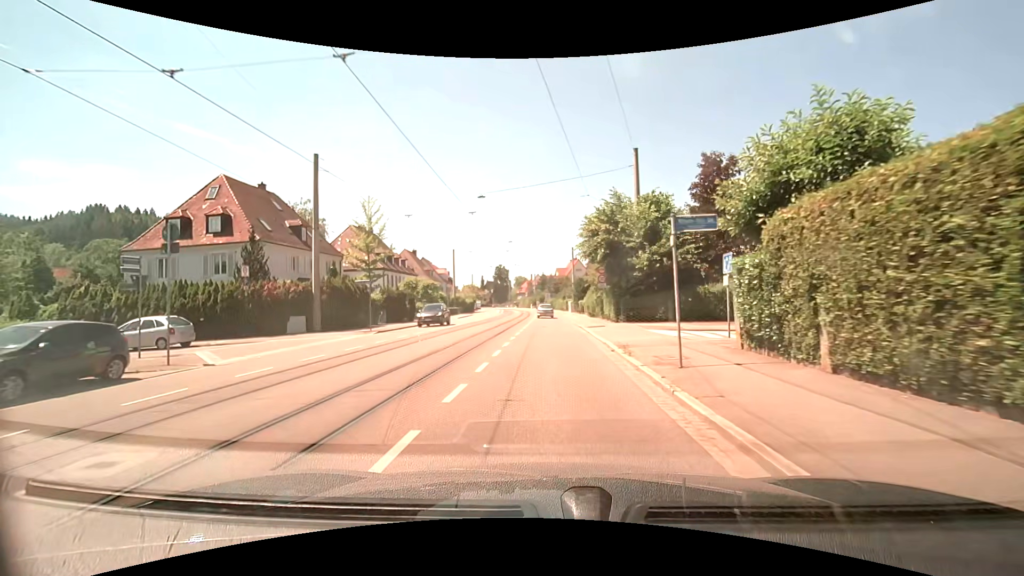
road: tertiary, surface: asphalt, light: Day
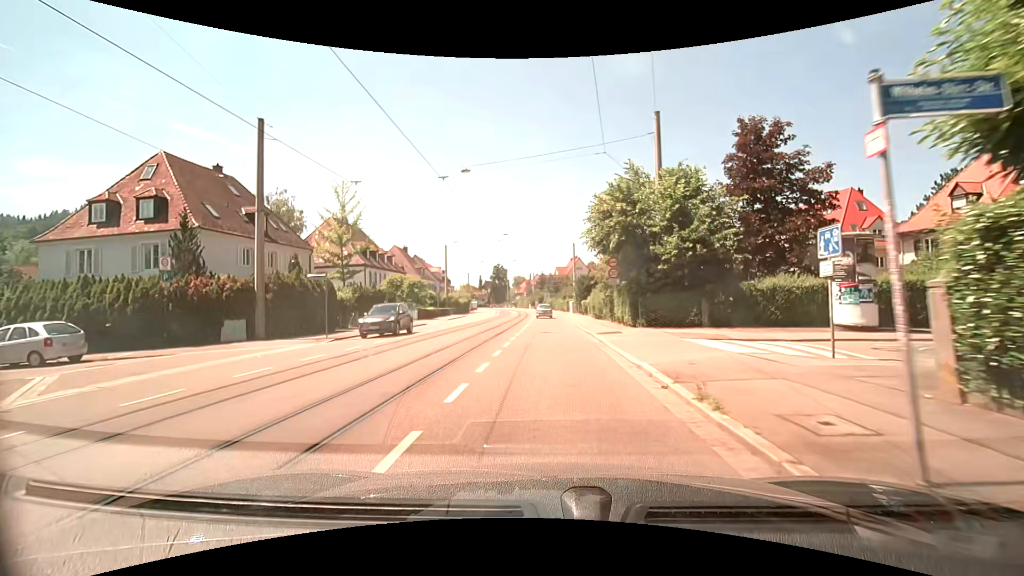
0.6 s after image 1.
(0.0, +6.0) m; -1°
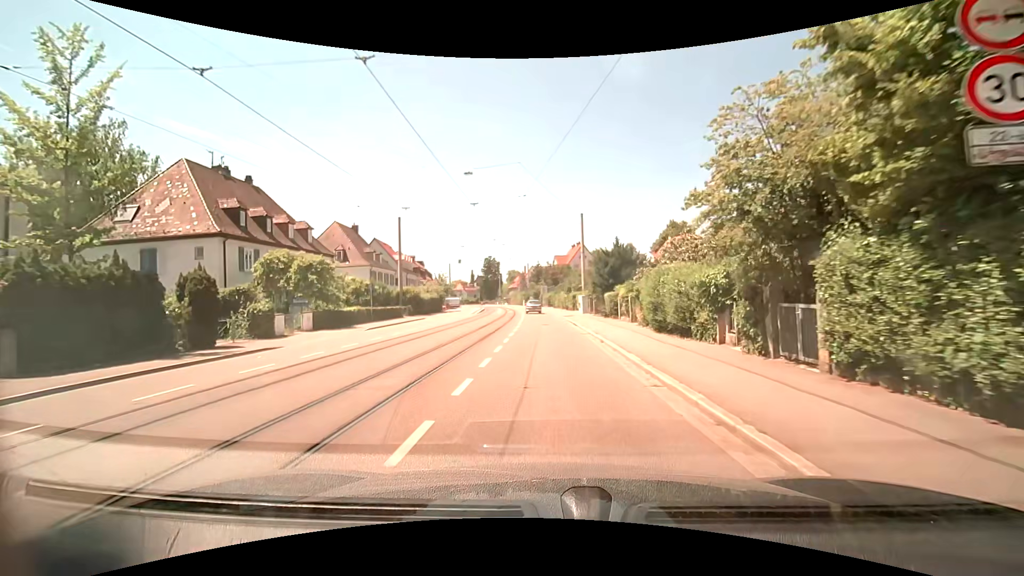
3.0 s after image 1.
(+0.5, +23.6) m; +1°
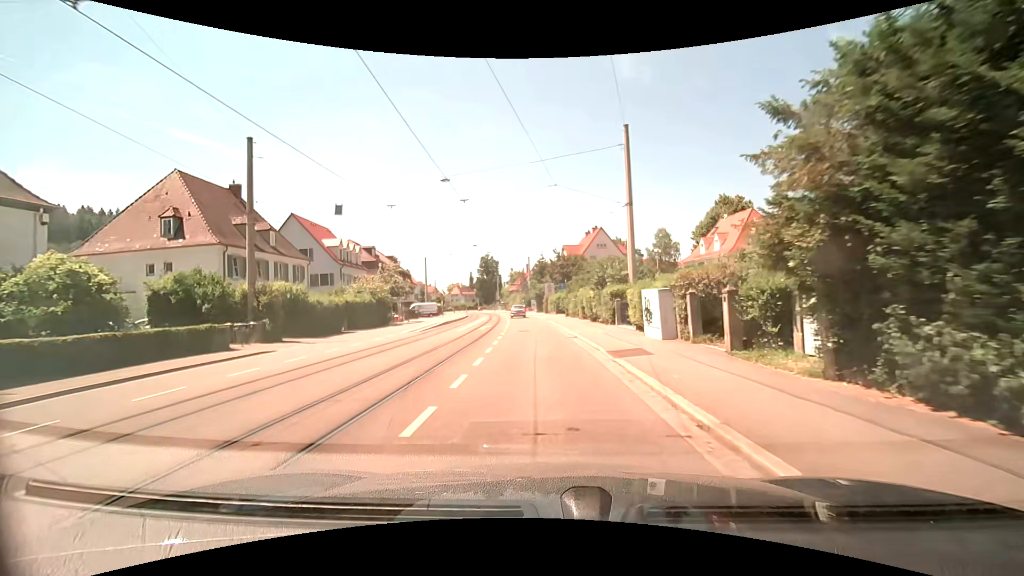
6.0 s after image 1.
(-0.1, +29.0) m; -1°
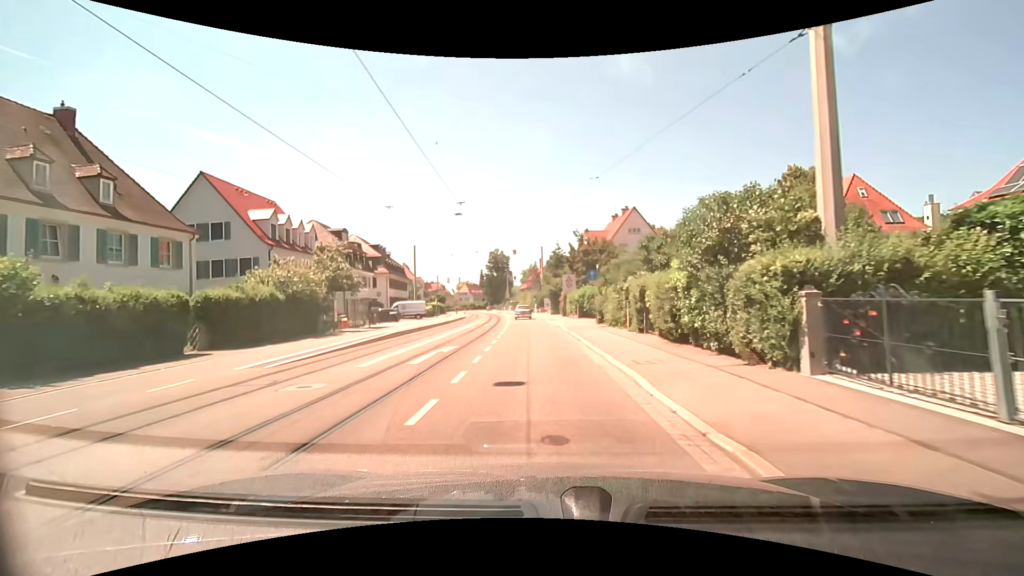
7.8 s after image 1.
(-0.3, +17.5) m; -2°
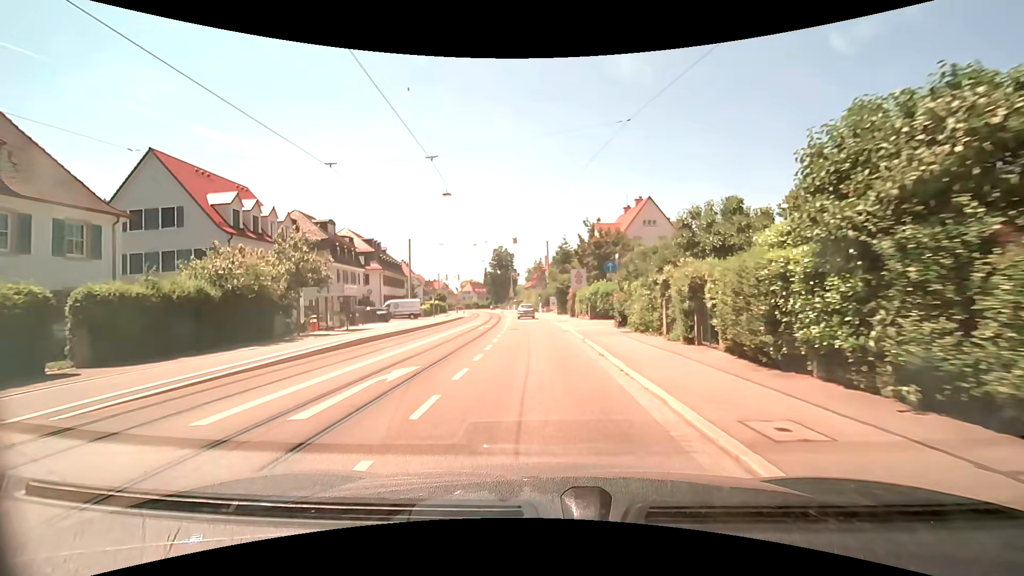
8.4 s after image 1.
(0.0, +5.8) m; -1°
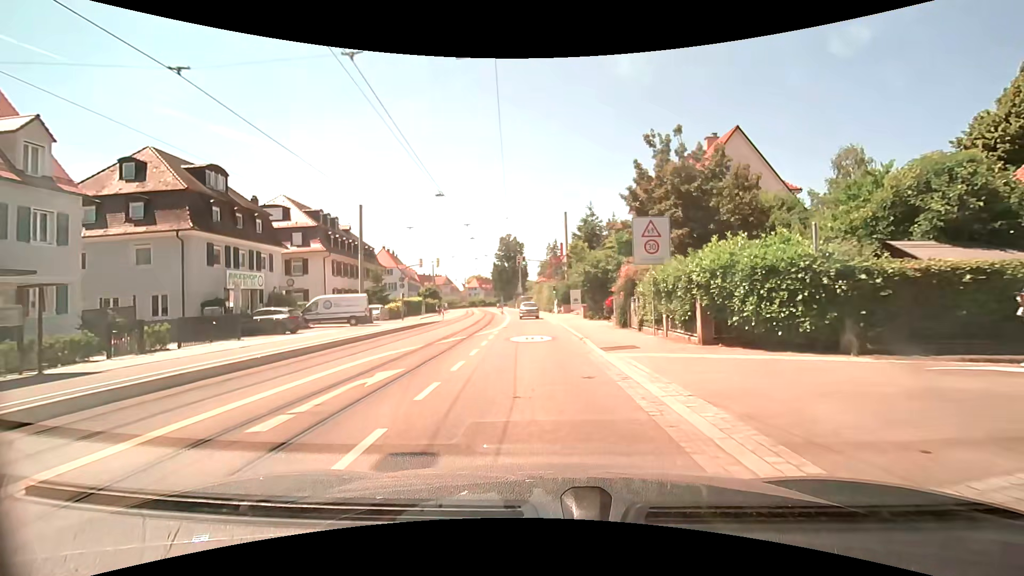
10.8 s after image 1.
(-0.1, +22.9) m; -1°
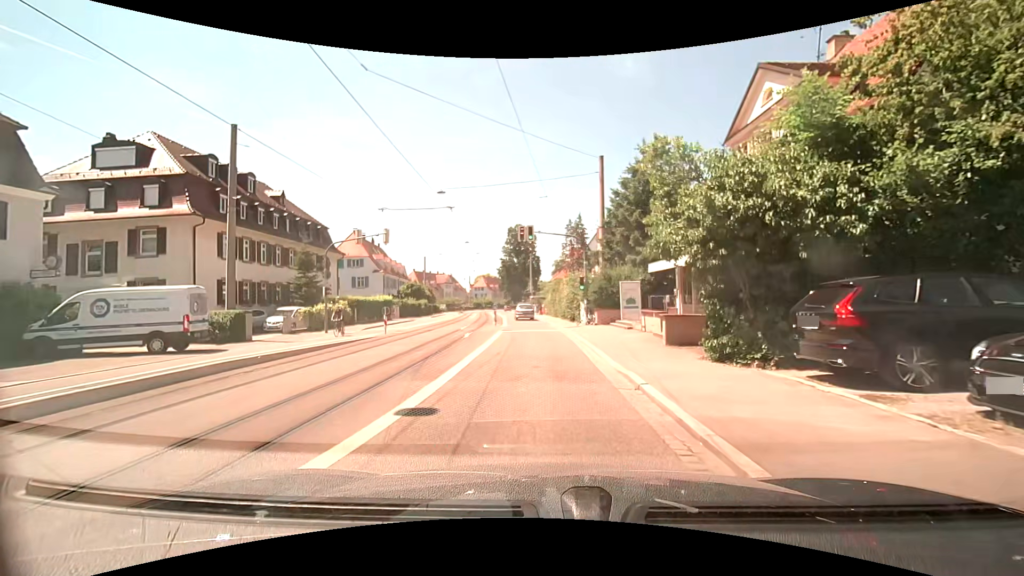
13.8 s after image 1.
(-0.3, +21.0) m; -2°
(0, +10) (0, +20) (0, +30) (-1, +40) (-2, +50) (-3, +60) (-4, +70) (-5, +80) (-6, +90) (-7, +100) m
